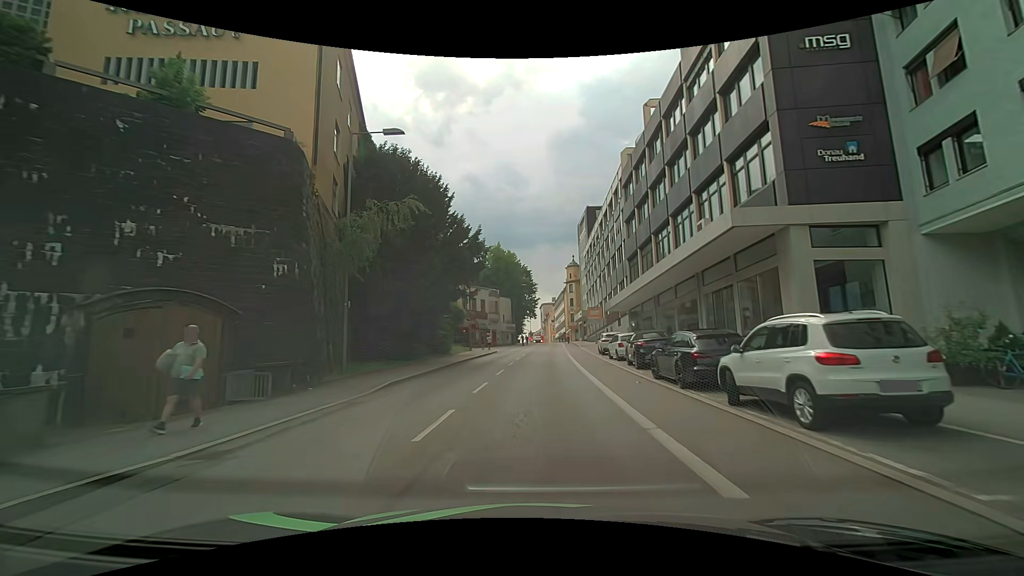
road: tertiary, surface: asphalt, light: Day
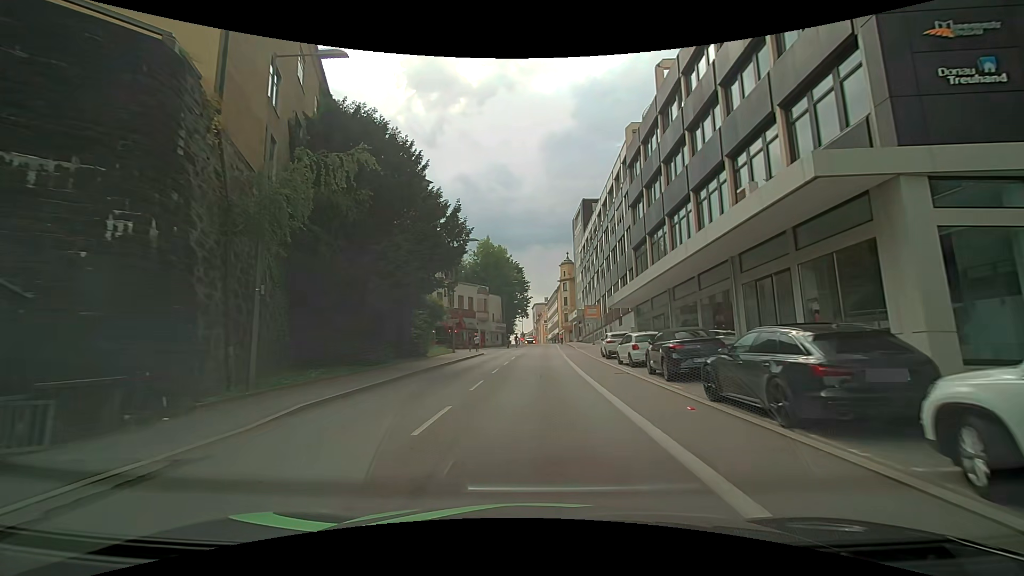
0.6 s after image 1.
(+0.1, +5.8) m; +1°
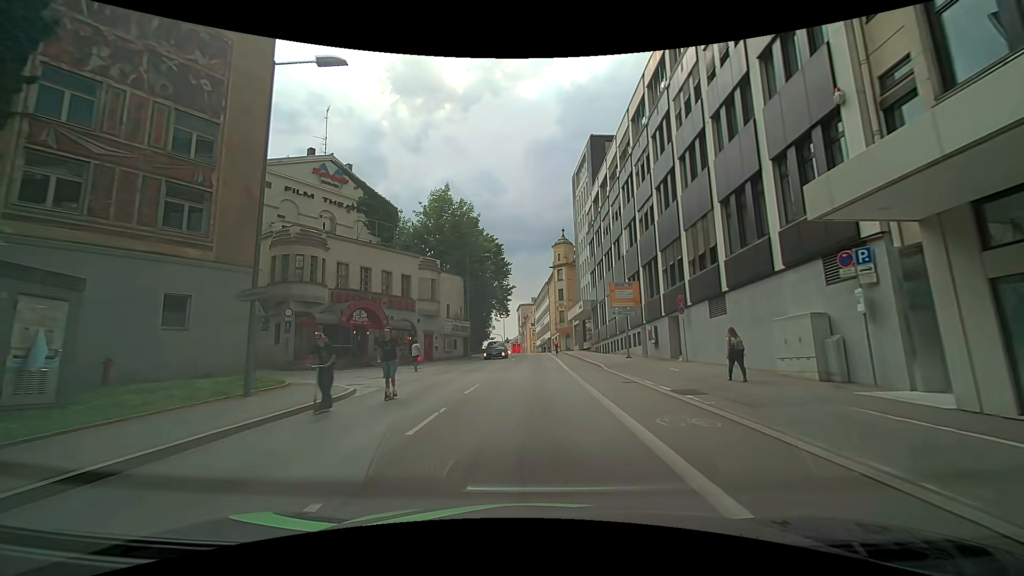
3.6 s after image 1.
(-0.4, +29.9) m; -2°
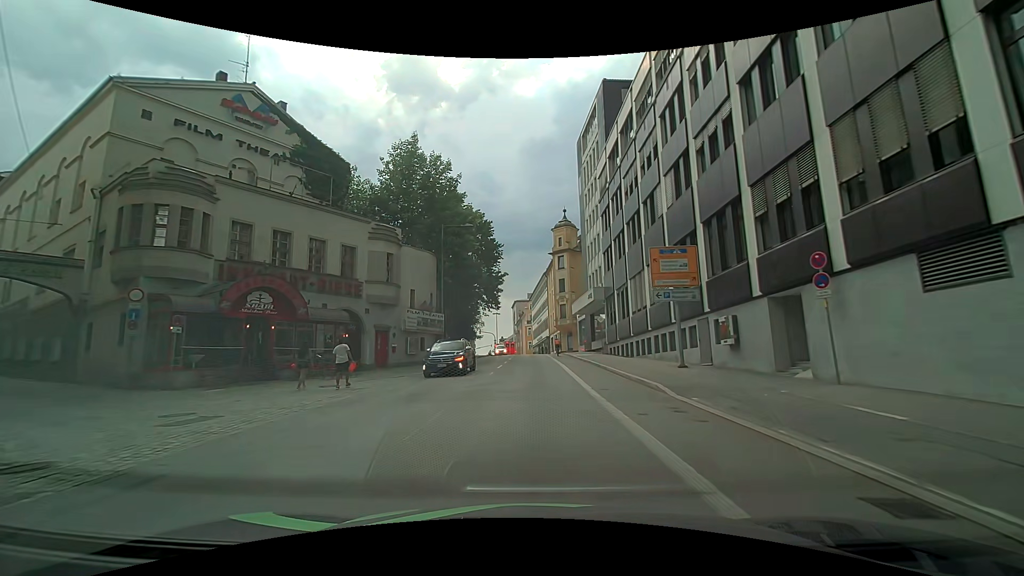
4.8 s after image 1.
(-0.3, +12.3) m; +1°
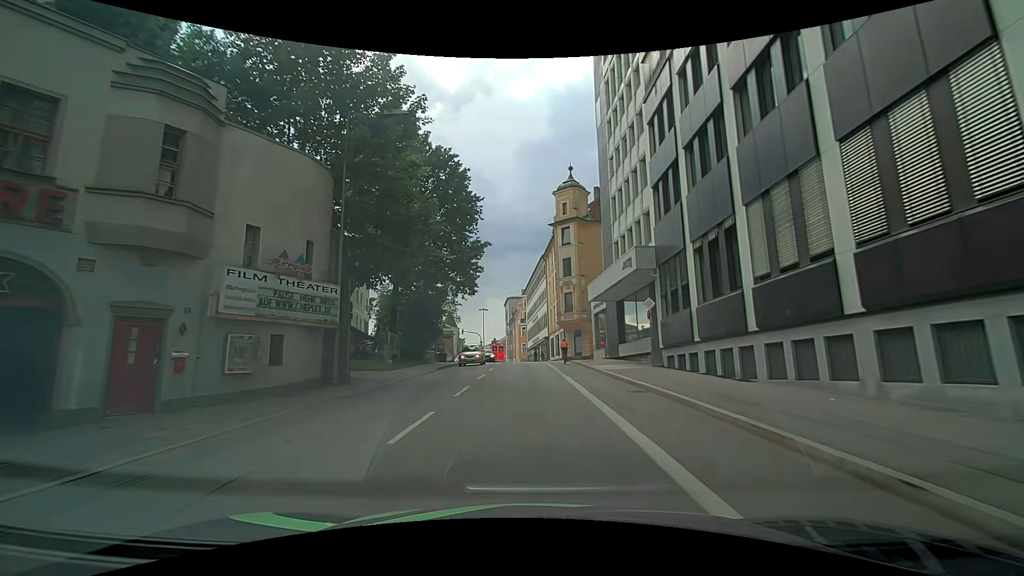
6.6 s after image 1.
(+0.6, +18.5) m; +1°
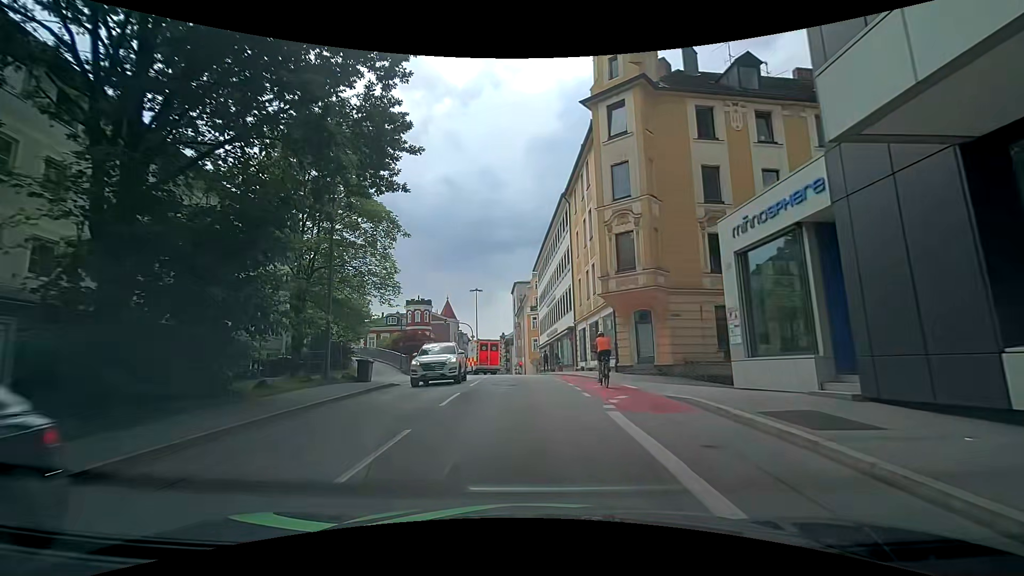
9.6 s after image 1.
(+0.4, +25.5) m; 0°
